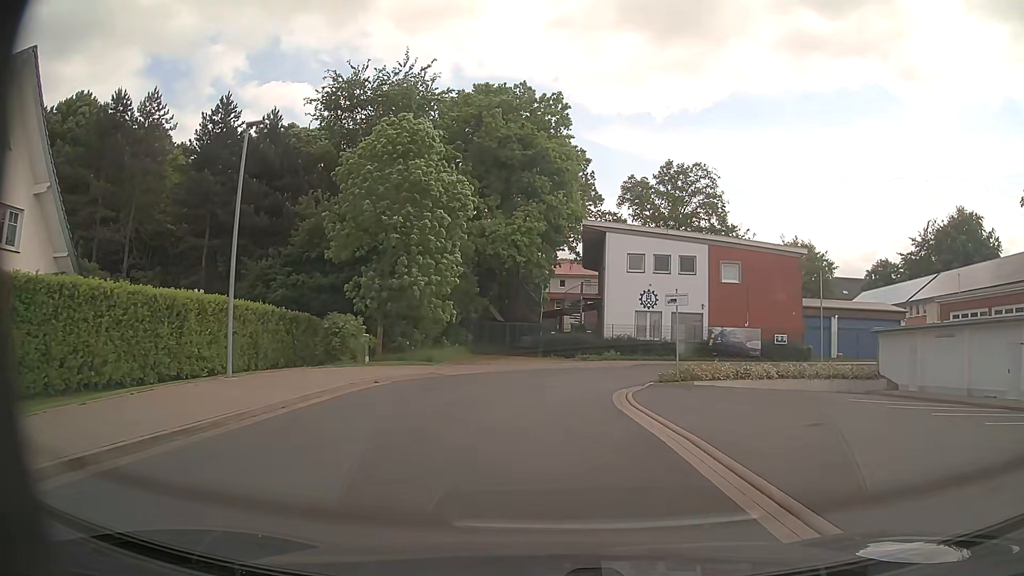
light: Day
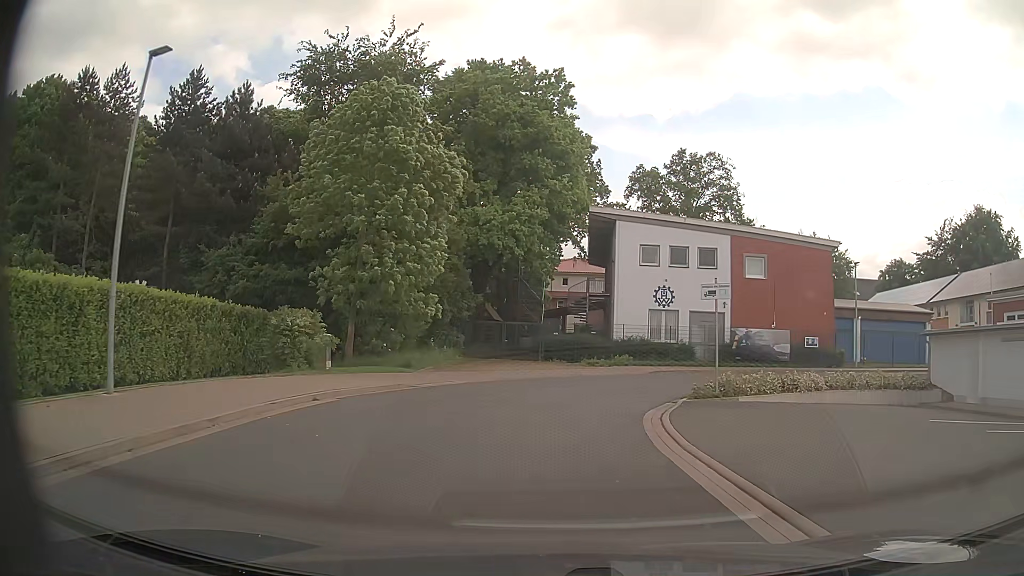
(0.0, +5.0) m; 0°
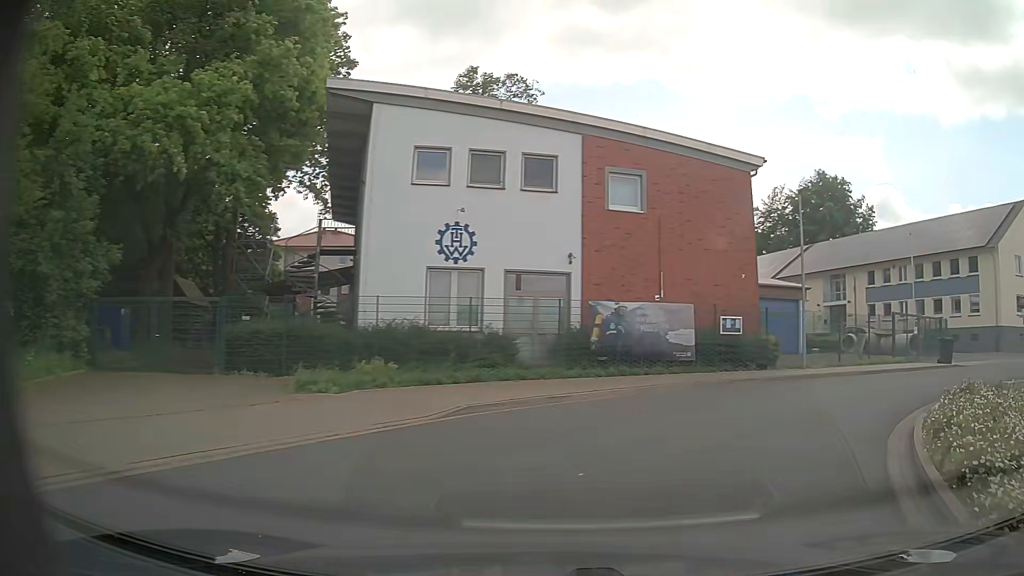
(+1.5, +18.3) m; +19°
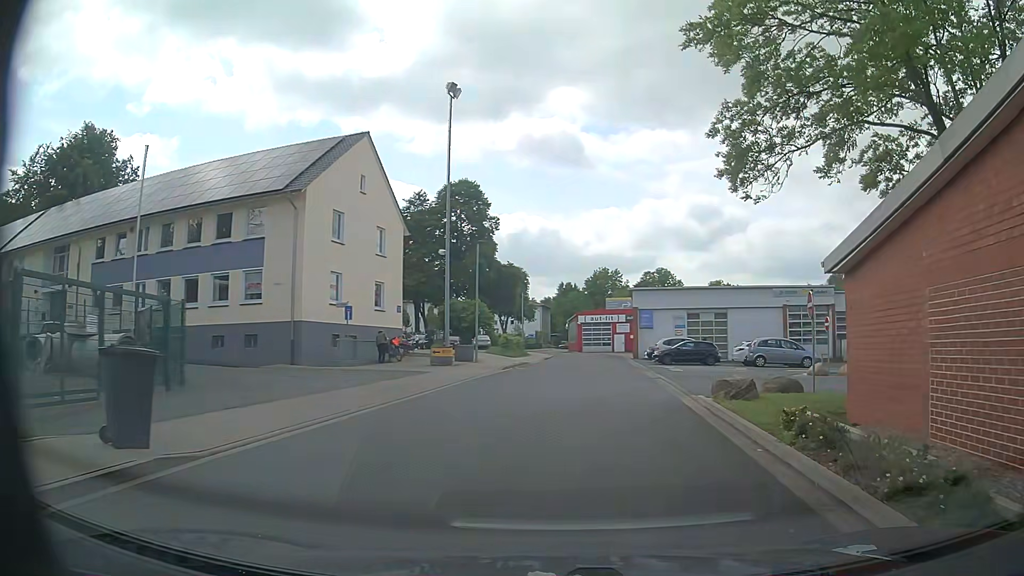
(+11.5, +17.5) m; +64°
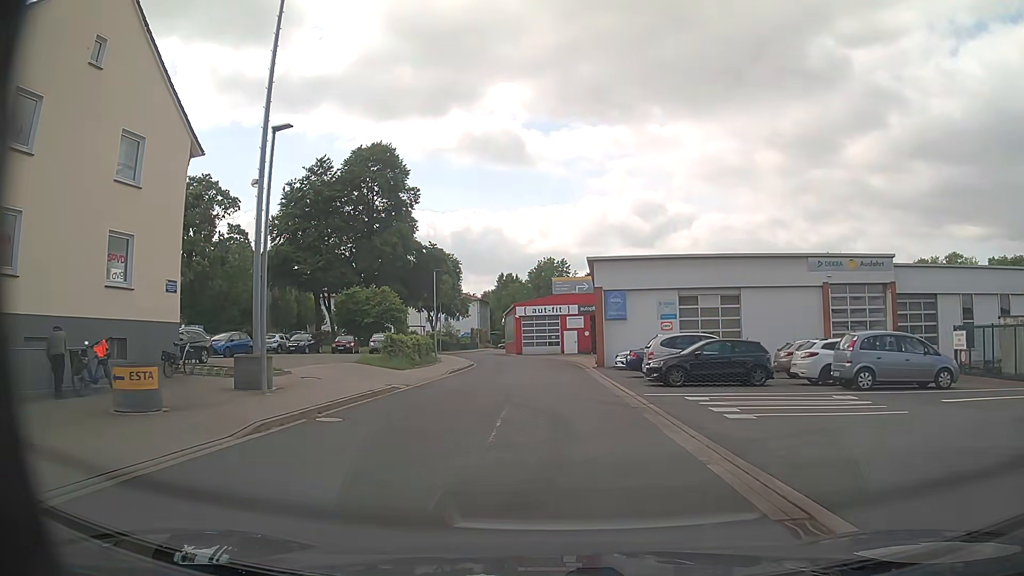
(+1.2, +19.2) m; +4°
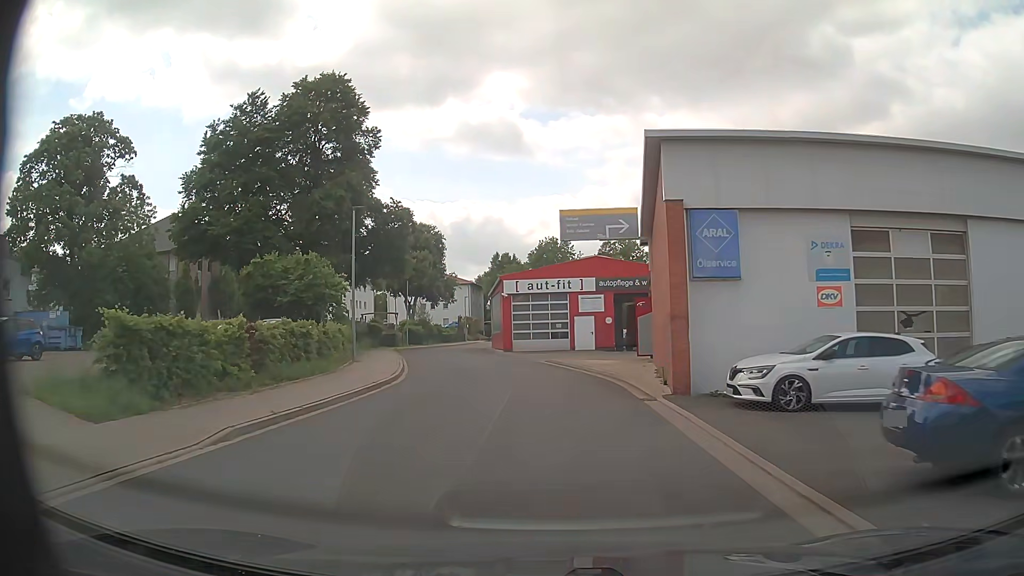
(-0.1, +20.2) m; -1°
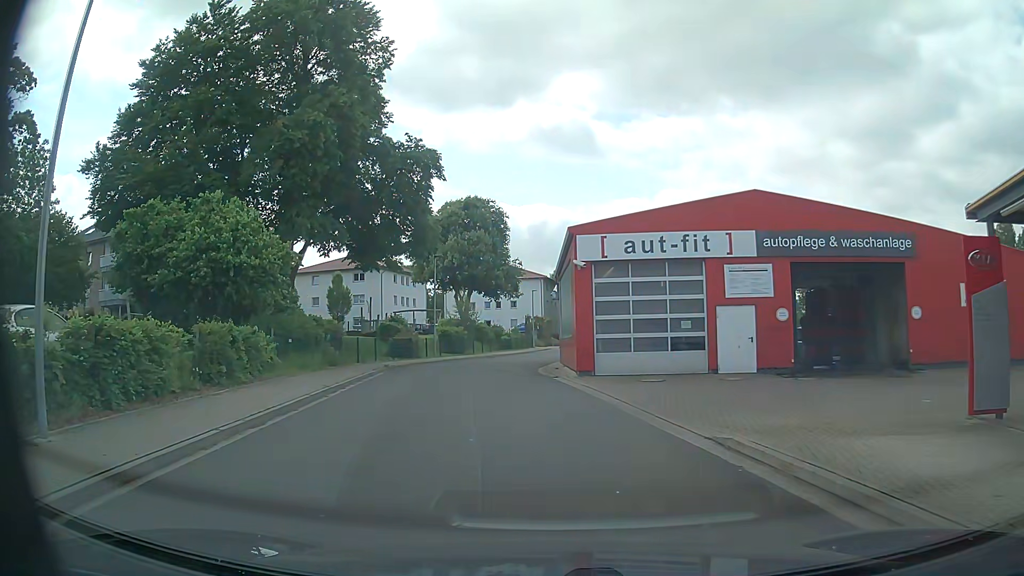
(-0.8, +20.0) m; -5°
